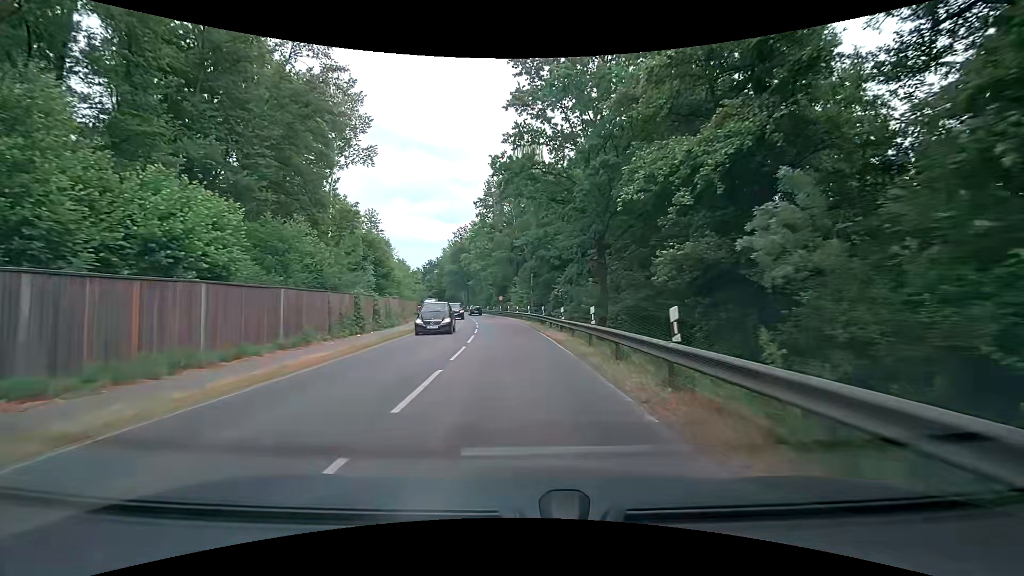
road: secondary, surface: asphalt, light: Day
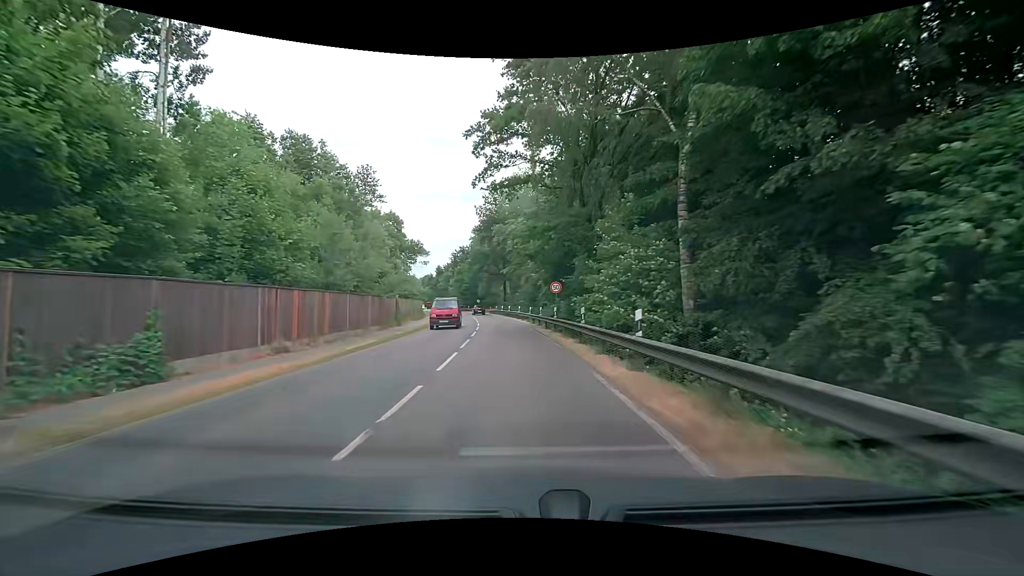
(-1.0, +38.0) m; -4°
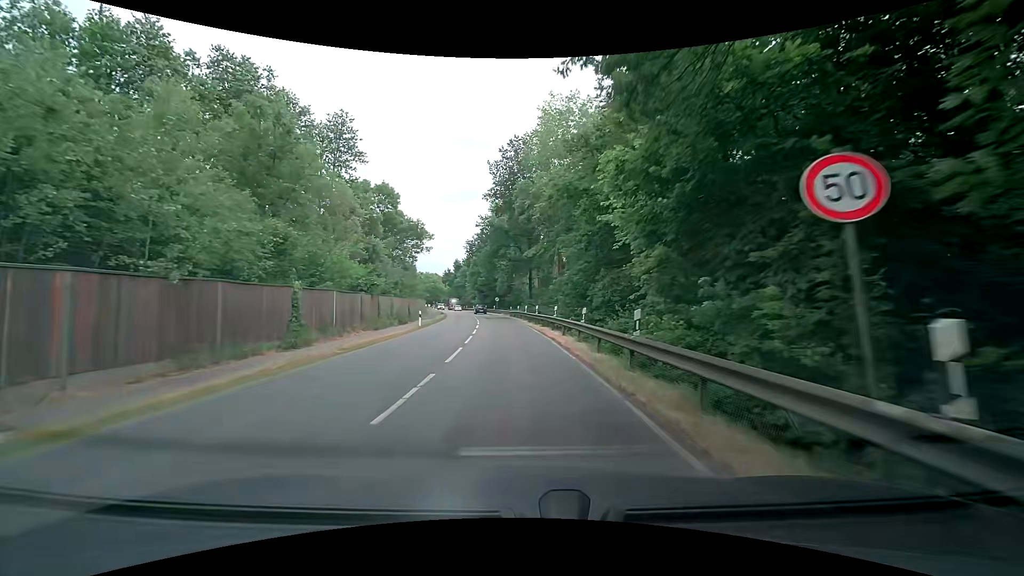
(-0.9, +22.9) m; -4°
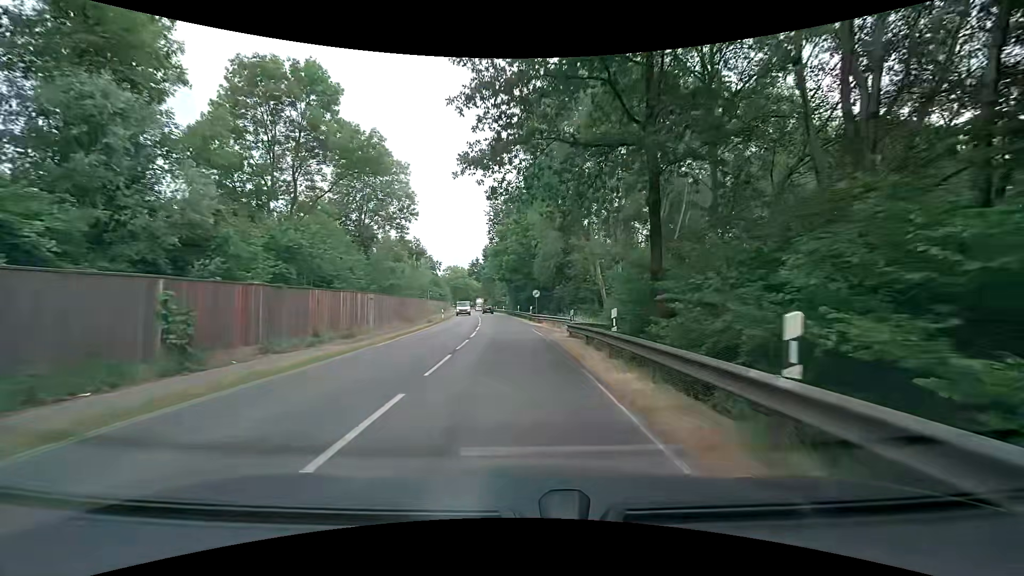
(-1.6, +38.2) m; -4°
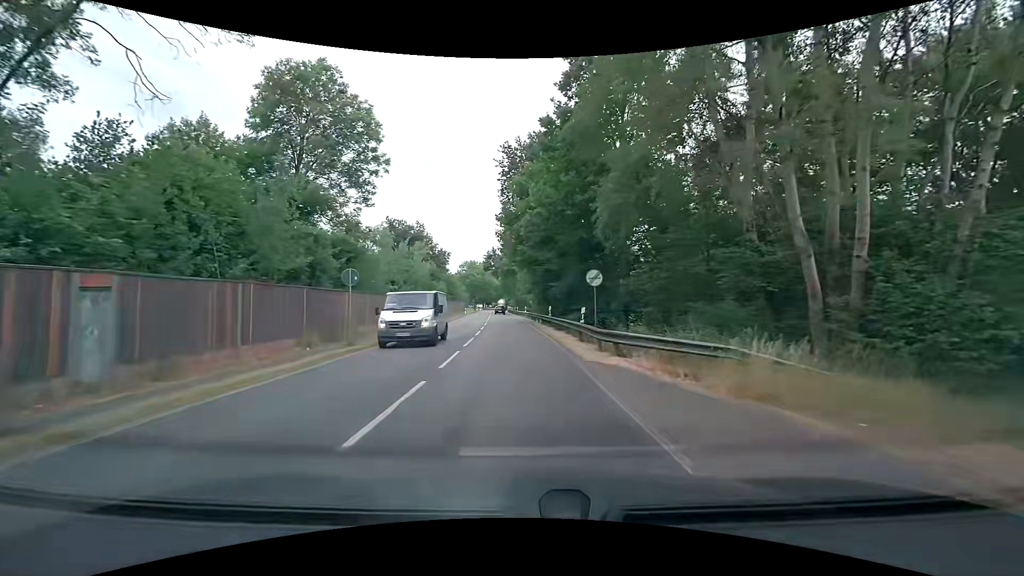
(-1.0, +22.8) m; -4°
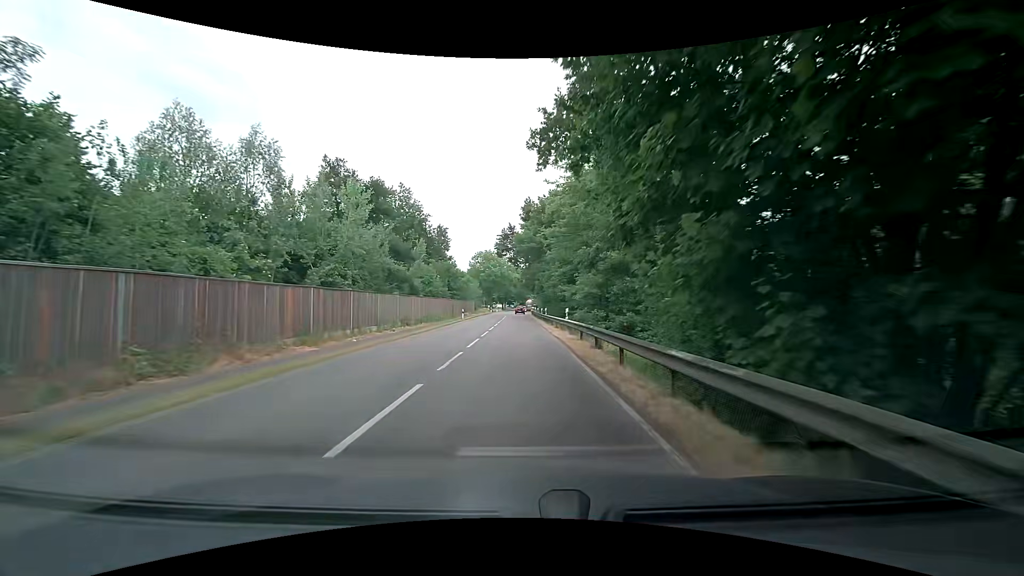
(-0.7, +30.4) m; -3°
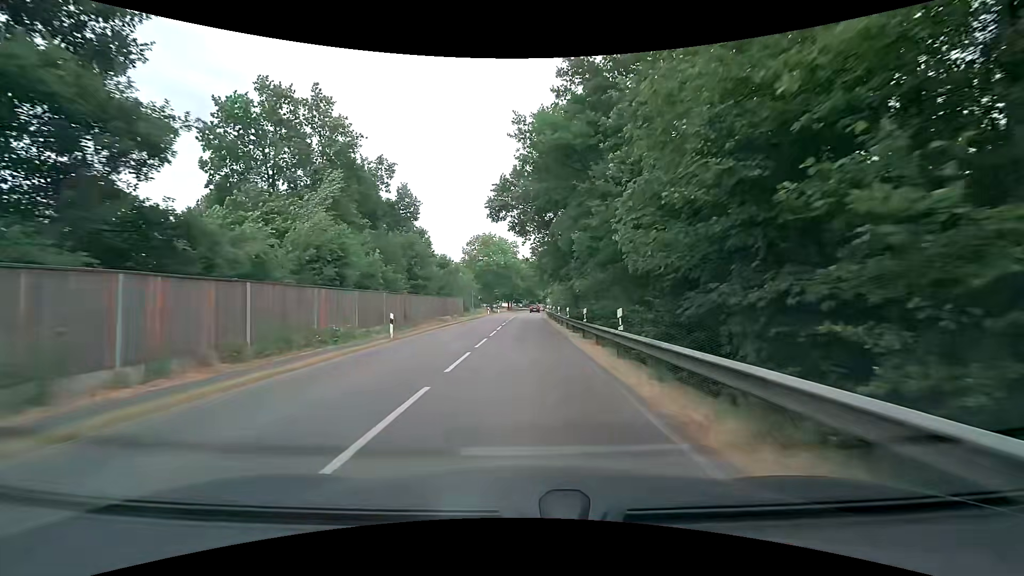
(-0.2, +30.6) m; -1°
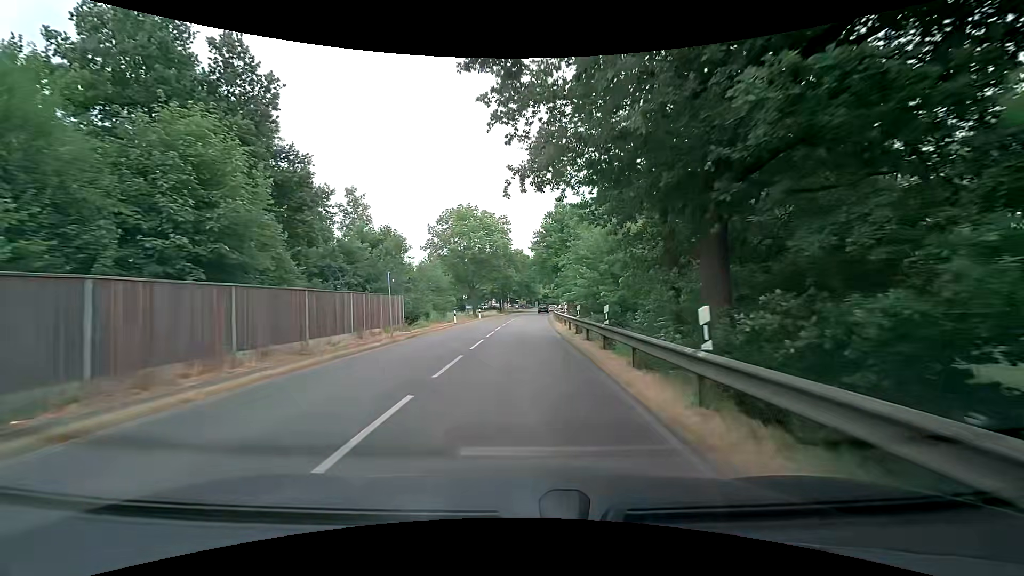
(+0.2, +30.7) m; +1°
(0, +10) (0, +20) (0, +30) (0, +40) (0, +50) (+1, +60) (+1, +70) (+2, +80) (+3, +90) (+4, +100) m
